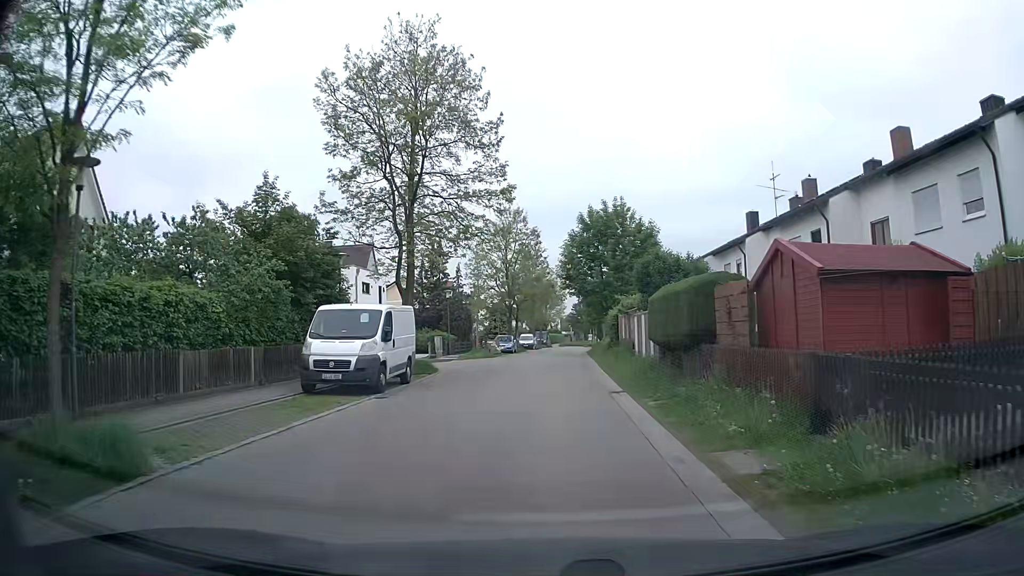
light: Day
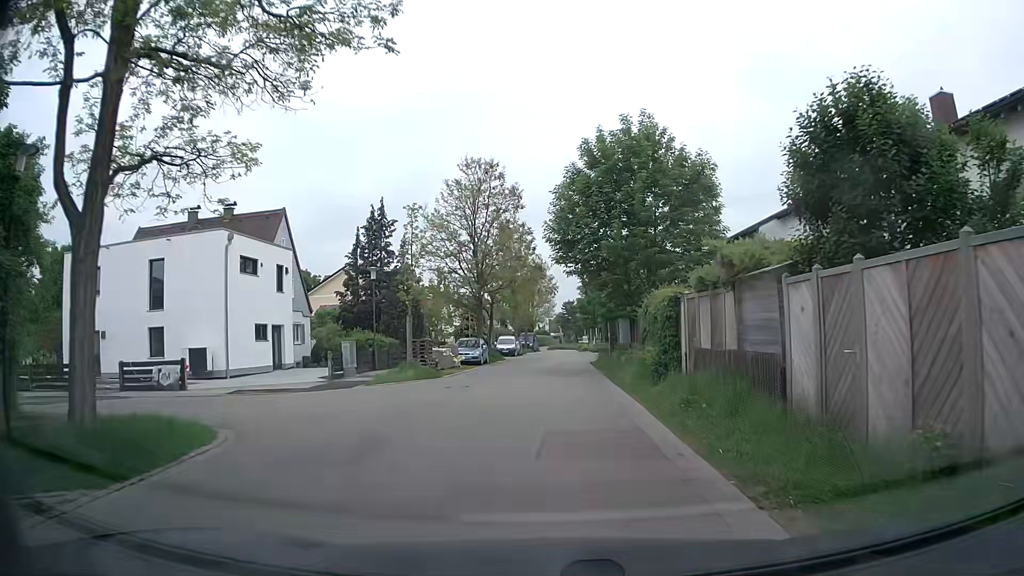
(+0.4, +17.3) m; +2°
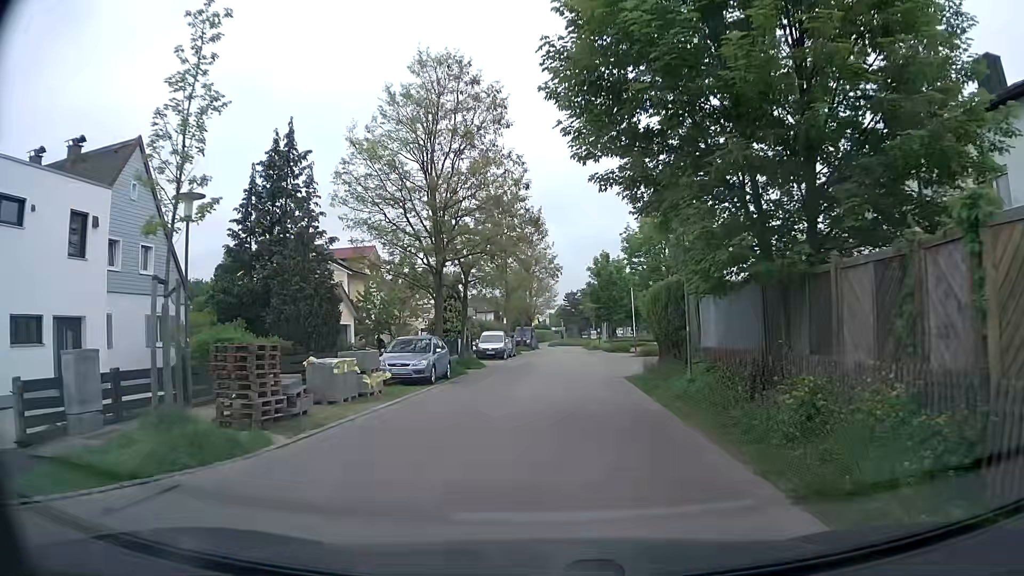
(0.0, +16.1) m; 0°
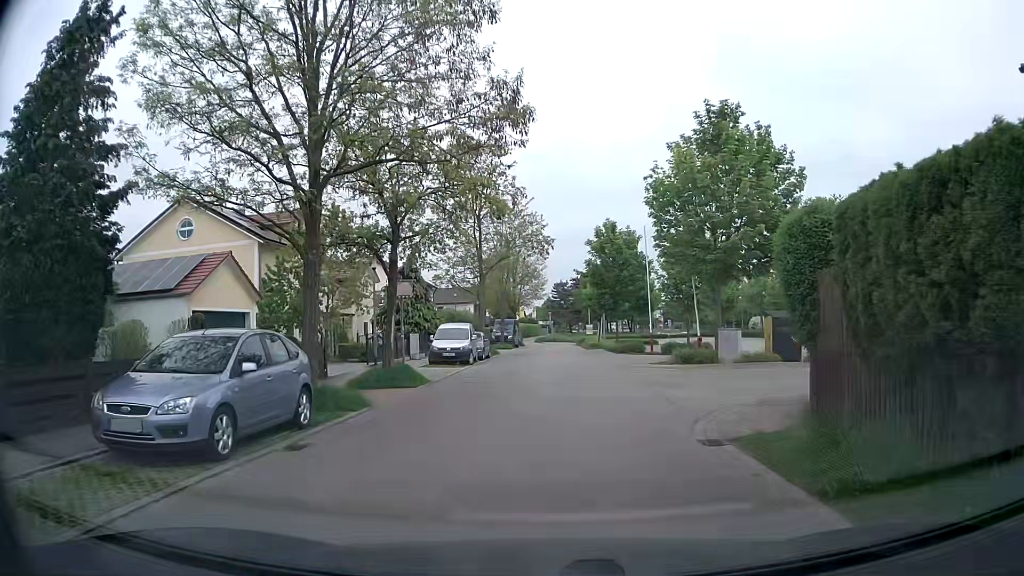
(-0.1, +13.0) m; -1°
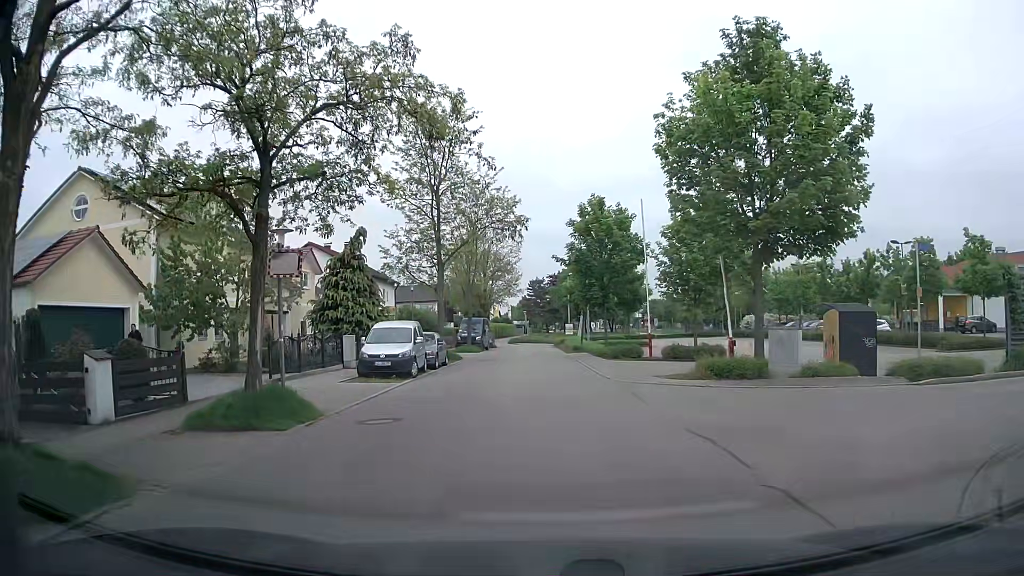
(+0.4, +7.6) m; +4°
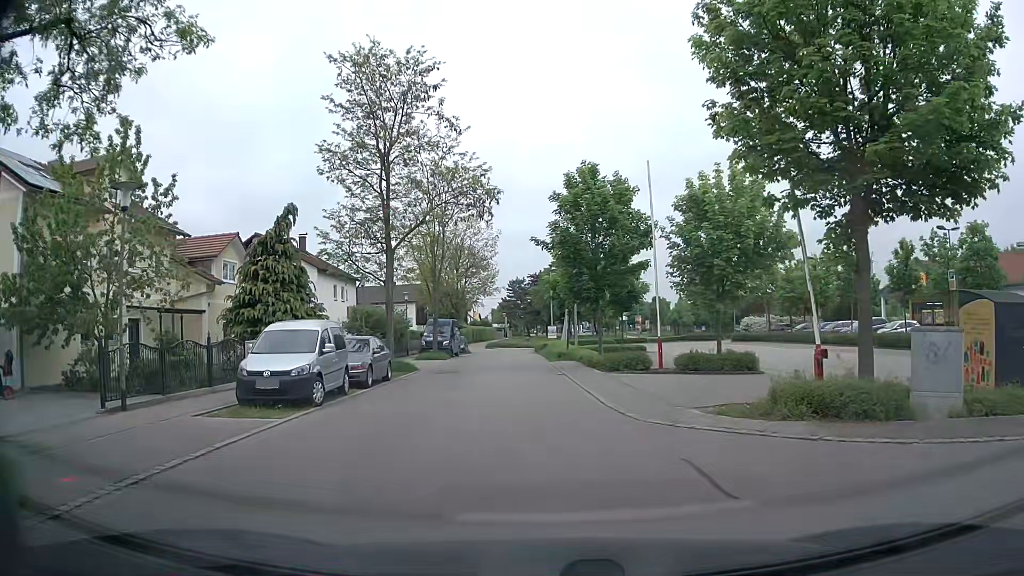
(+0.2, +7.6) m; +1°
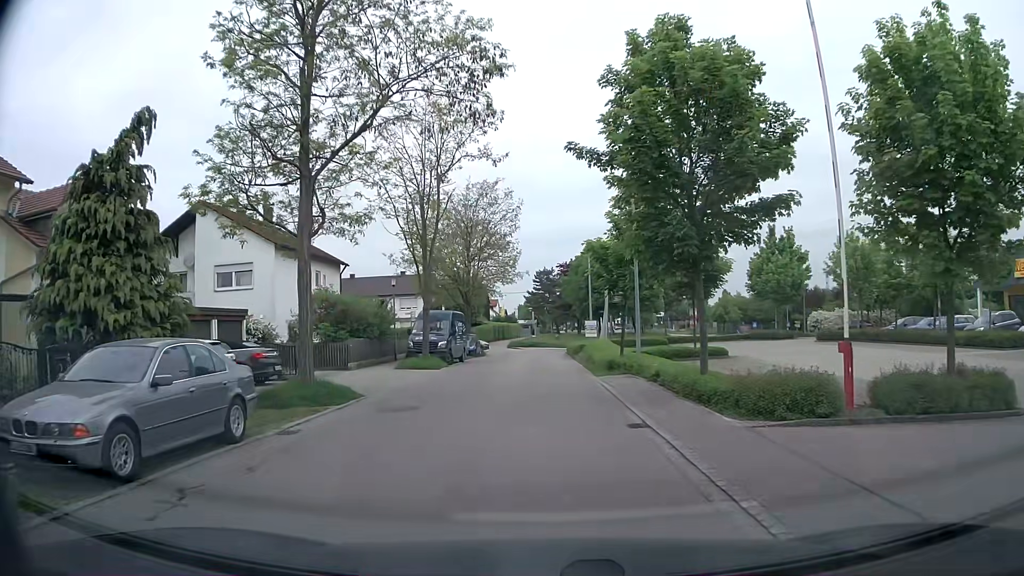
(-0.3, +13.2) m; -2°
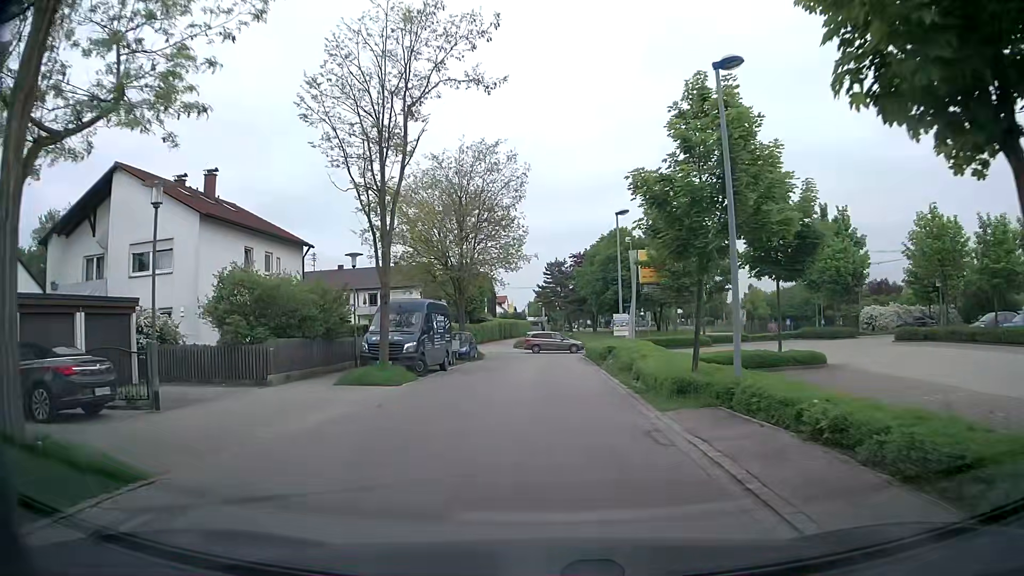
(-0.1, +9.8) m; -1°
